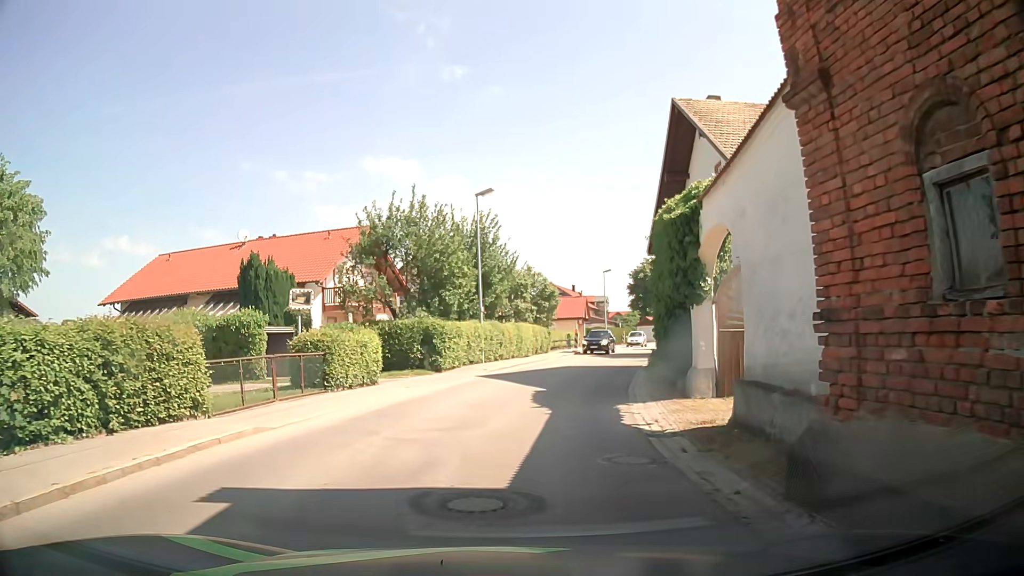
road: tertiary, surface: asphalt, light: Day
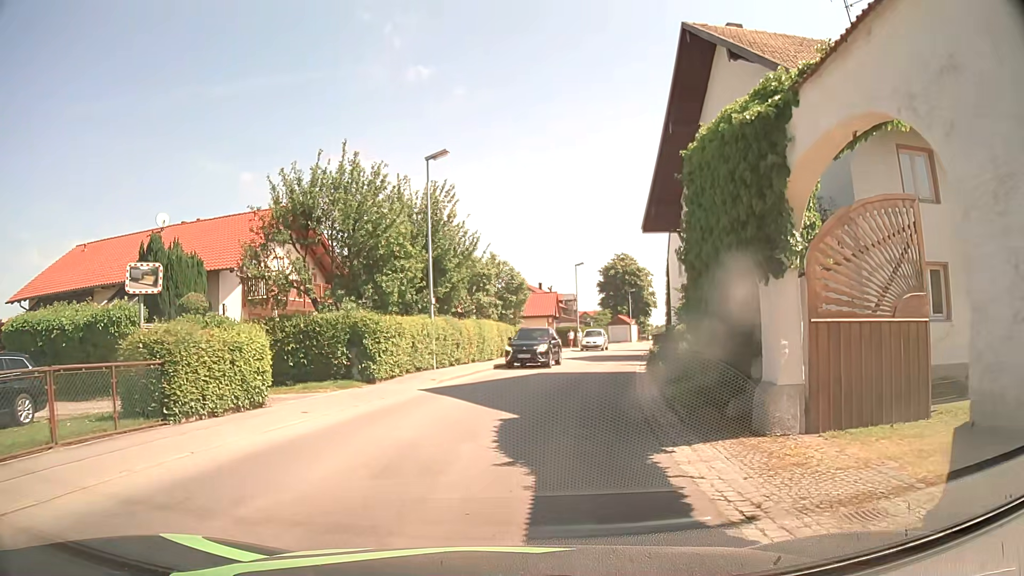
(+0.1, +6.6) m; +3°
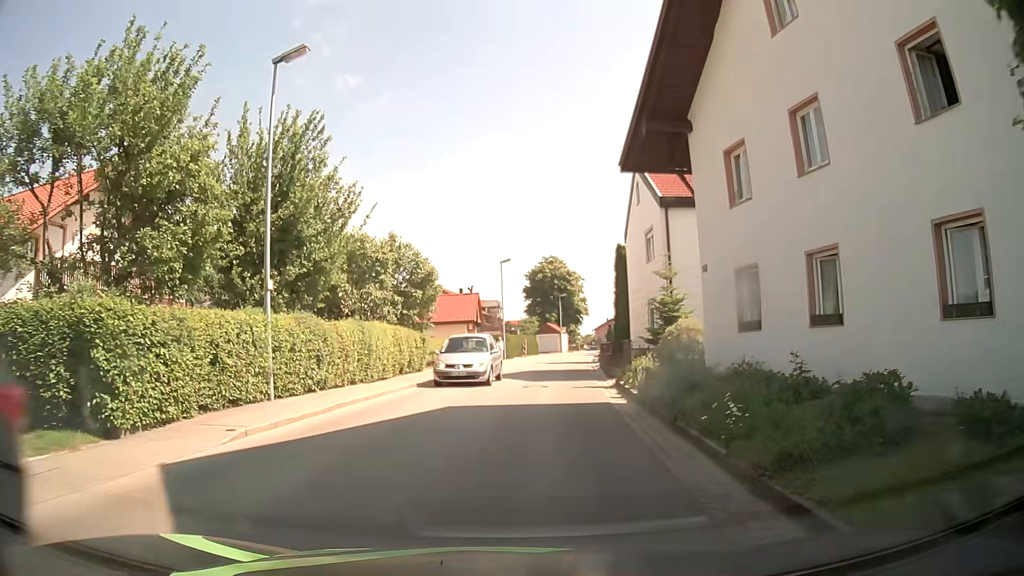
(+0.5, +10.2) m; +6°
(0, +10) (+1, +20) (+2, +30) (+3, +40) (+4, +50) (+6, +60) (+8, +69) (+10, +79) (+12, +89) (+14, +99) m
